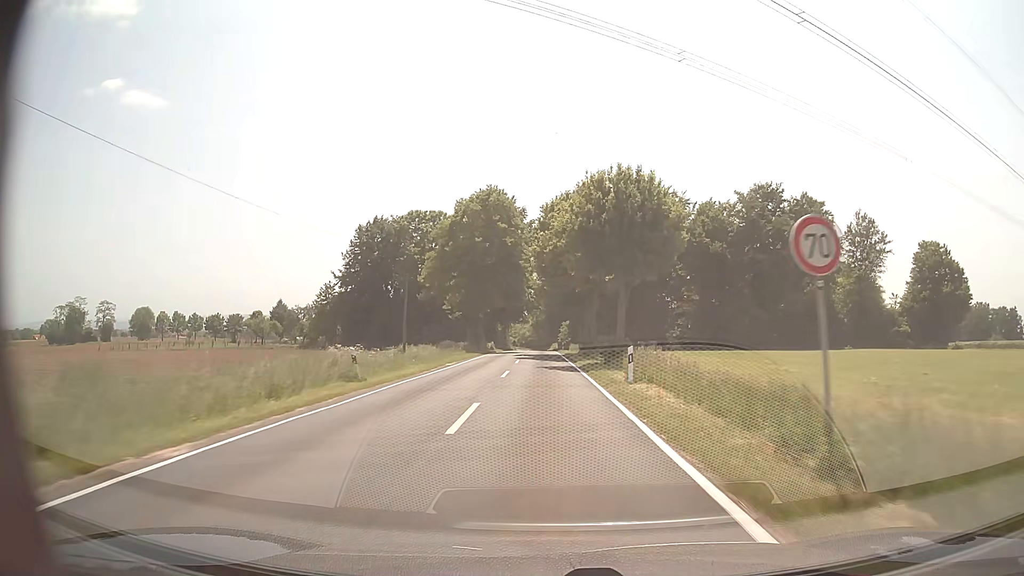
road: tertiary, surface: asphalt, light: Day
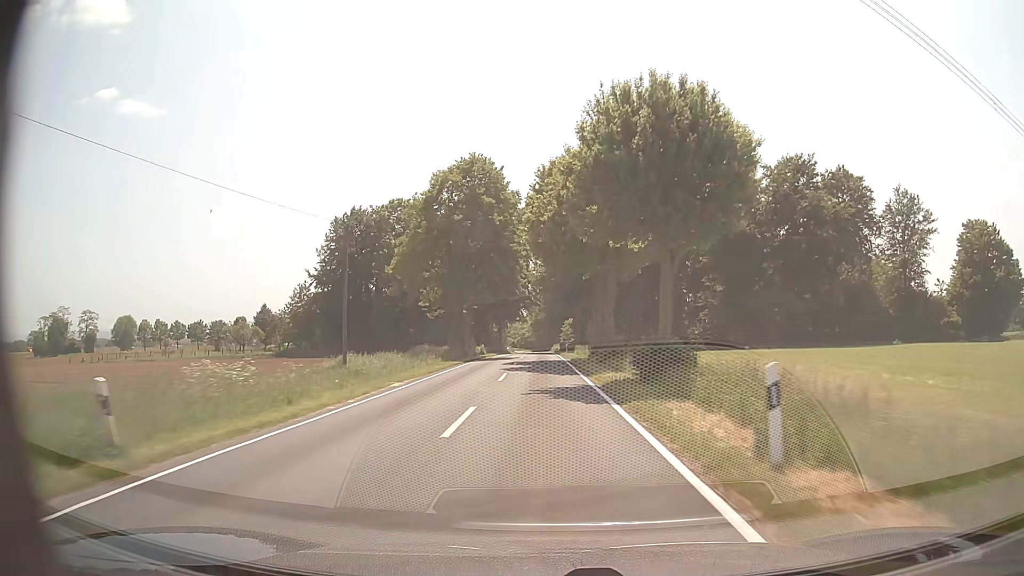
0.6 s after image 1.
(0.0, +11.8) m; 0°
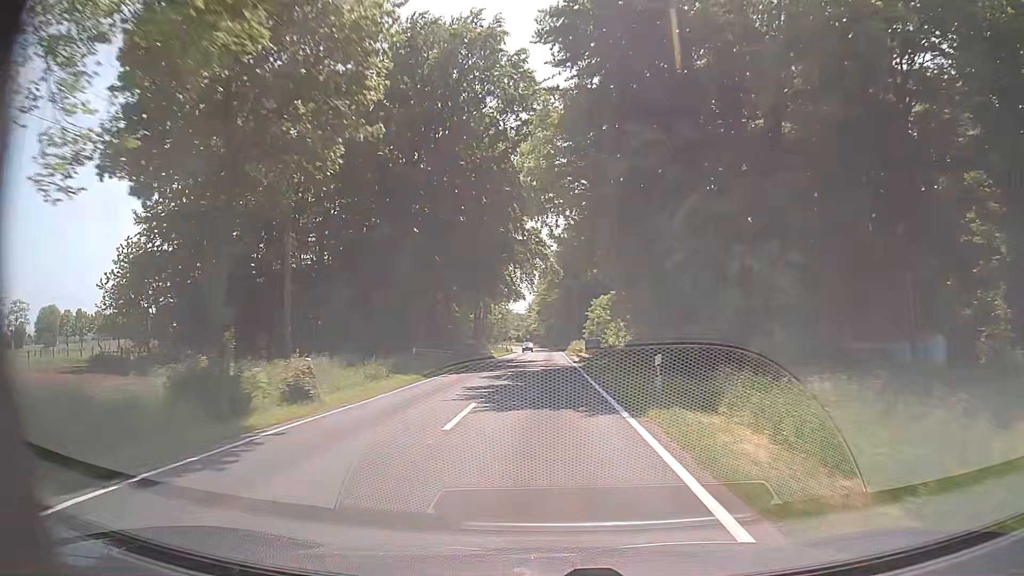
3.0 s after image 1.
(-0.4, +47.1) m; -1°
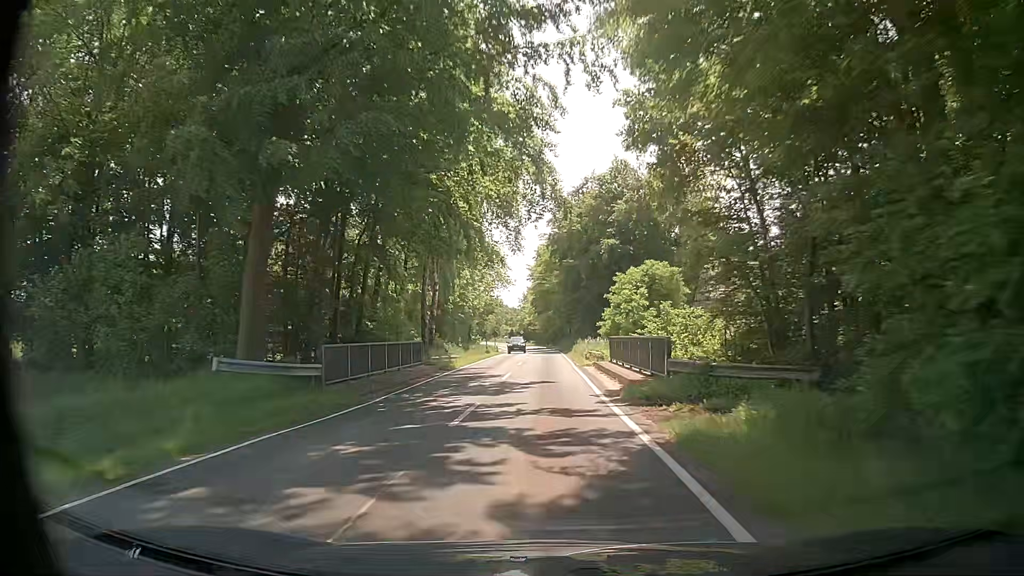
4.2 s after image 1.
(-0.1, +23.3) m; -1°
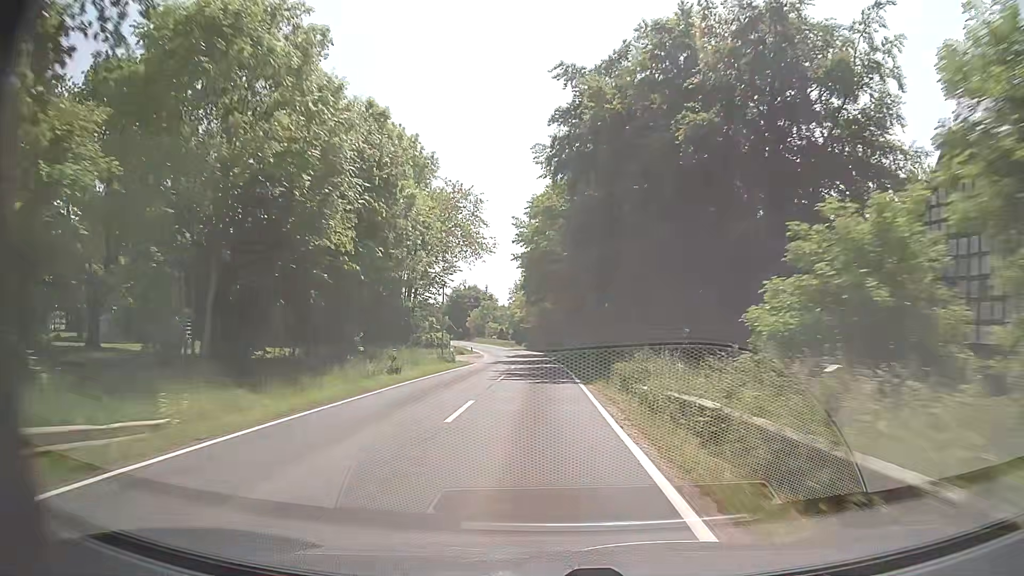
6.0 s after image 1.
(+0.5, +35.0) m; 0°
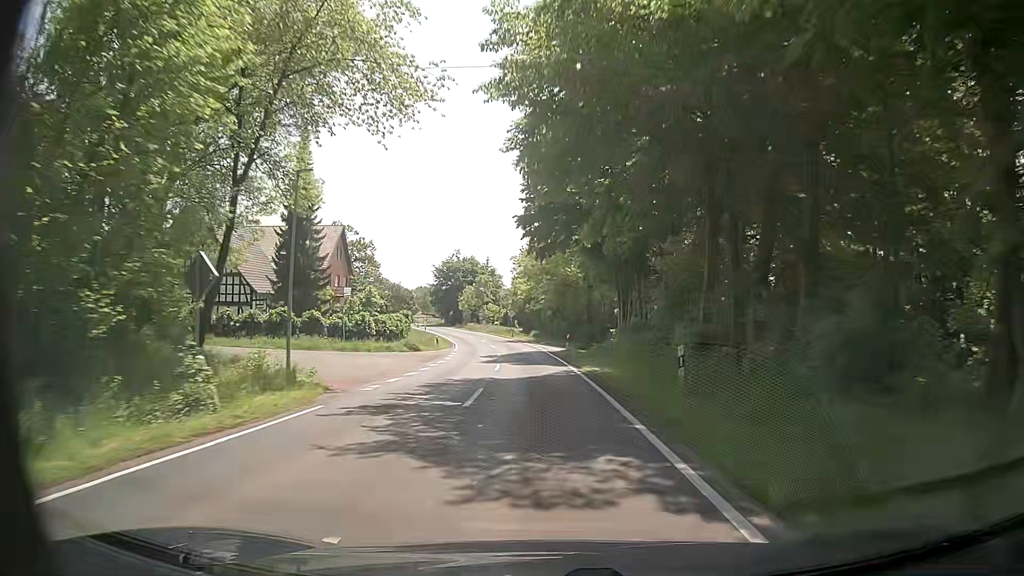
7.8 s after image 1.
(-0.2, +34.5) m; -1°
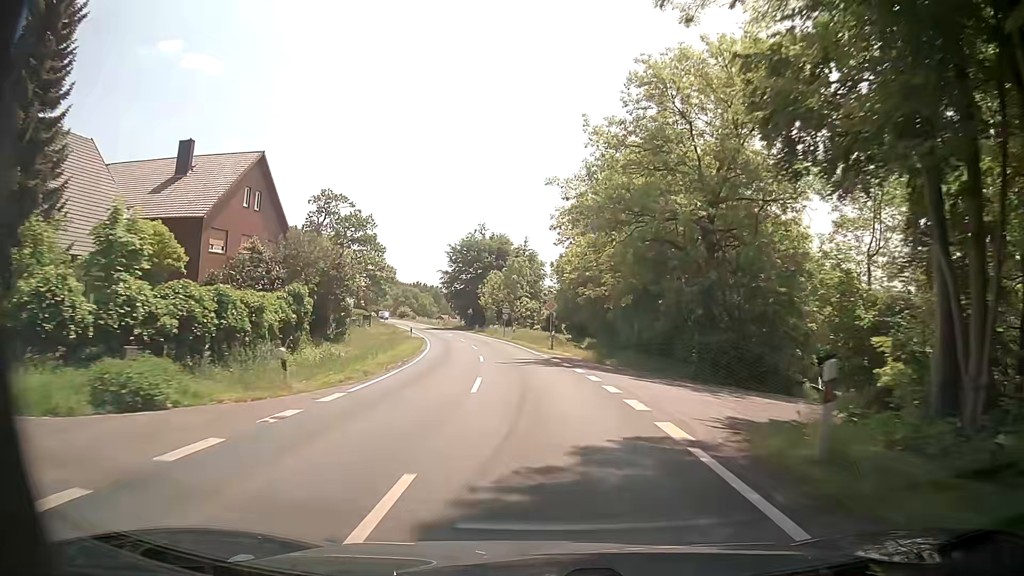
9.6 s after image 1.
(-0.8, +34.1) m; -4°
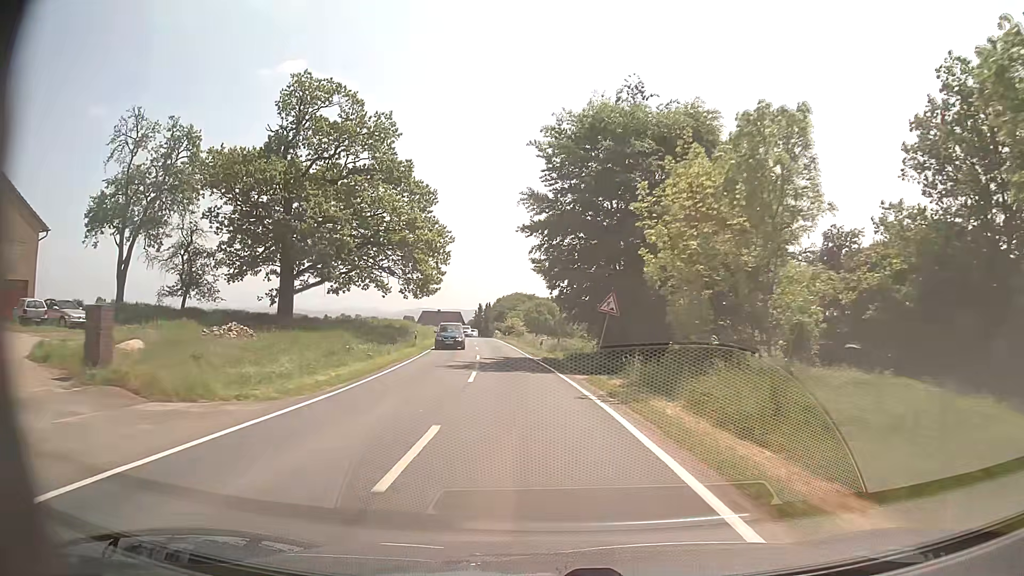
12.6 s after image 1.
(-5.5, +56.3) m; -12°
(0, +10) (-1, +20) (-2, +30) (-3, +40) (-4, +50) (-5, +60) (-6, +70) (-7, +80) (-8, +90) (-10, +99) m
